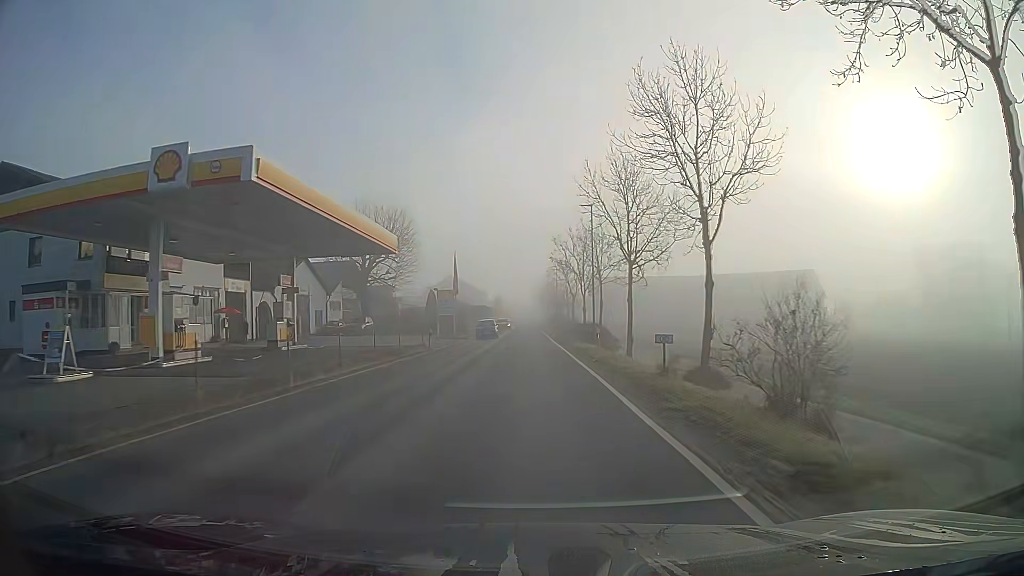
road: secondary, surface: asphalt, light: Day
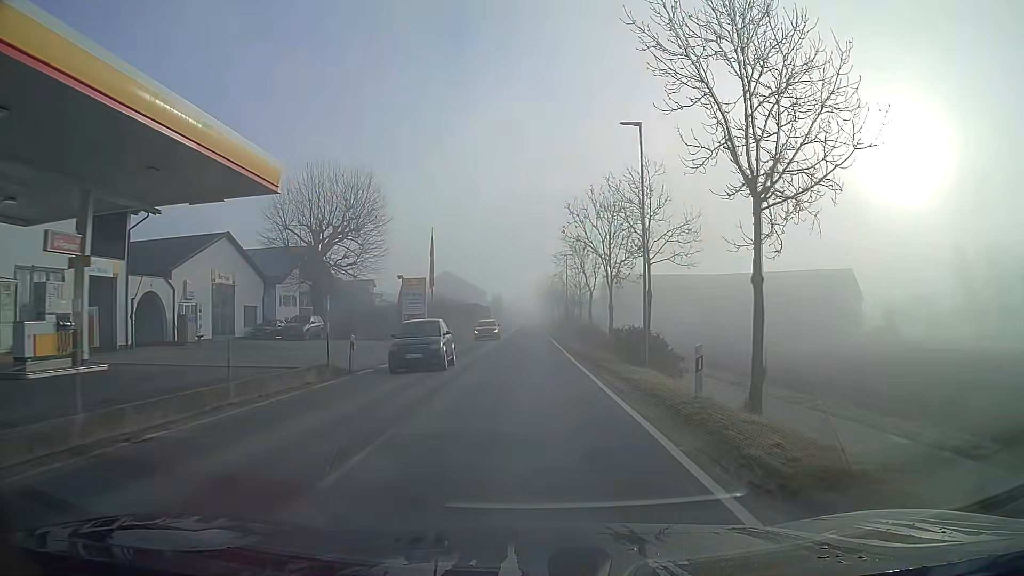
(0.0, +16.9) m; 0°
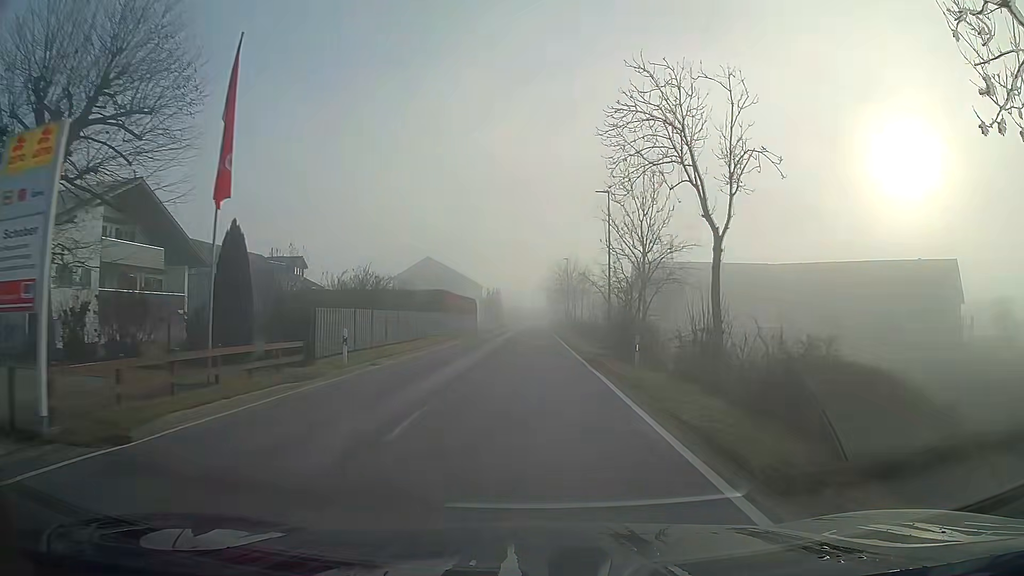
(-0.2, +34.1) m; -1°
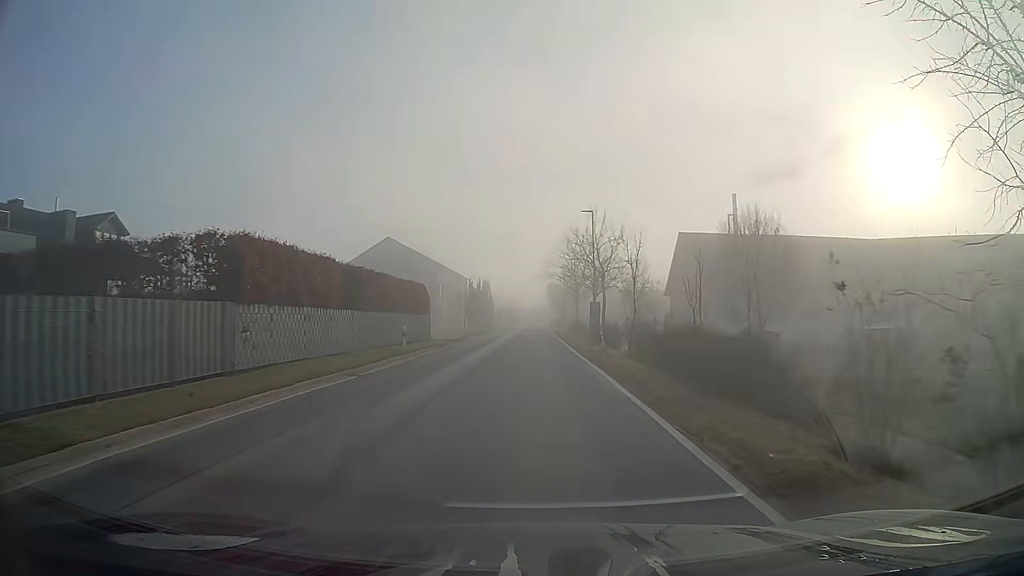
(+0.1, +33.2) m; 0°
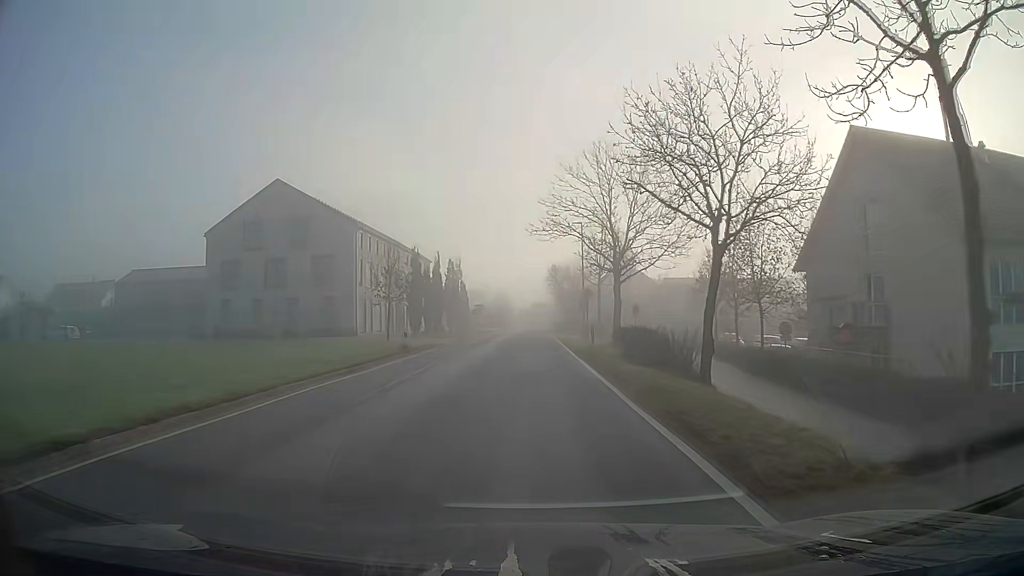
(+0.1, +39.9) m; 0°
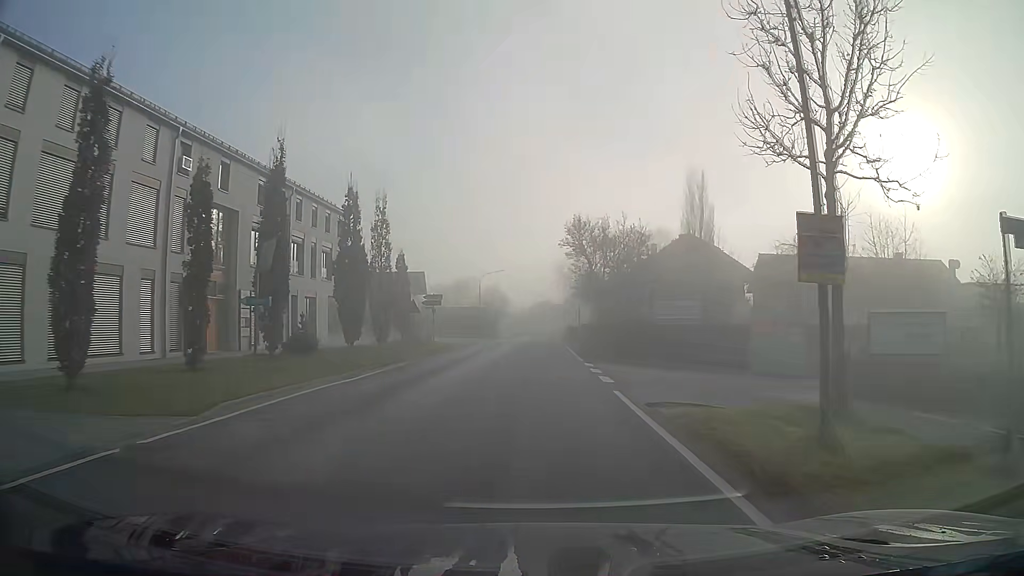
(0.0, +39.2) m; 0°
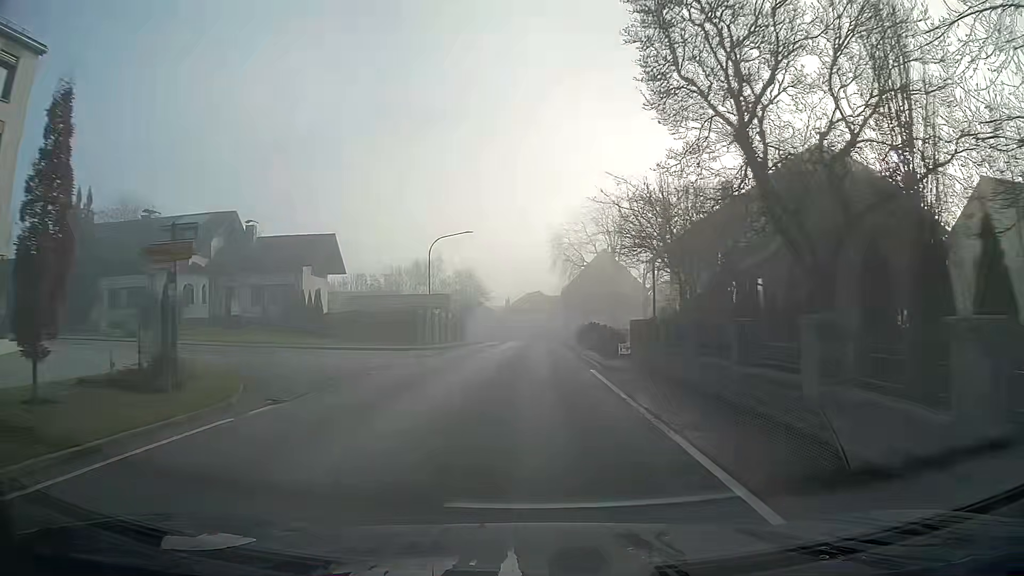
(+0.2, +30.9) m; +1°
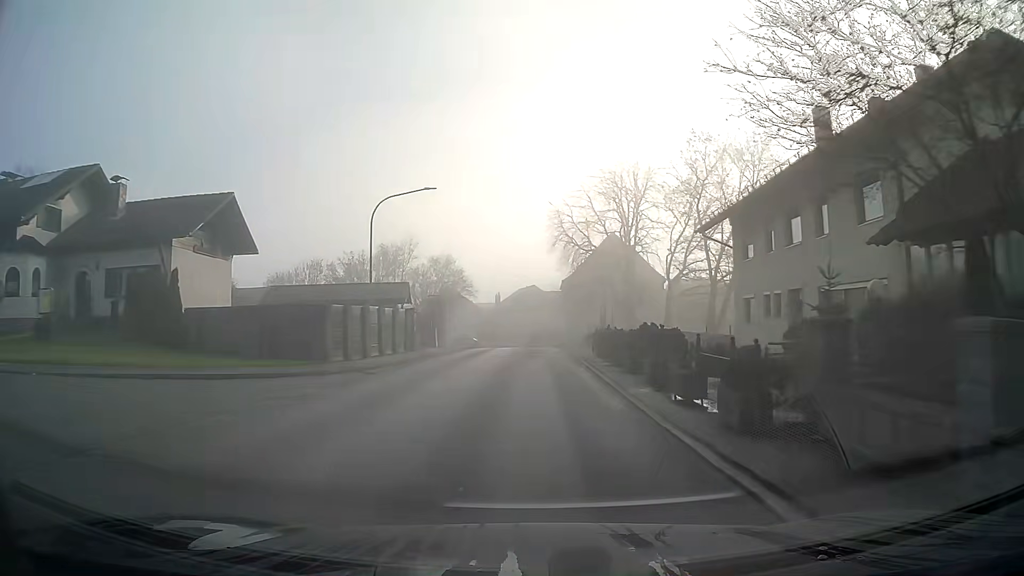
(+0.1, +15.2) m; +1°
(0, +10) (0, +20) (0, +30) (0, +40) (0, +50) (0, +60) (0, +70) (0, +80) (+4, +89) (+11, +96) m
